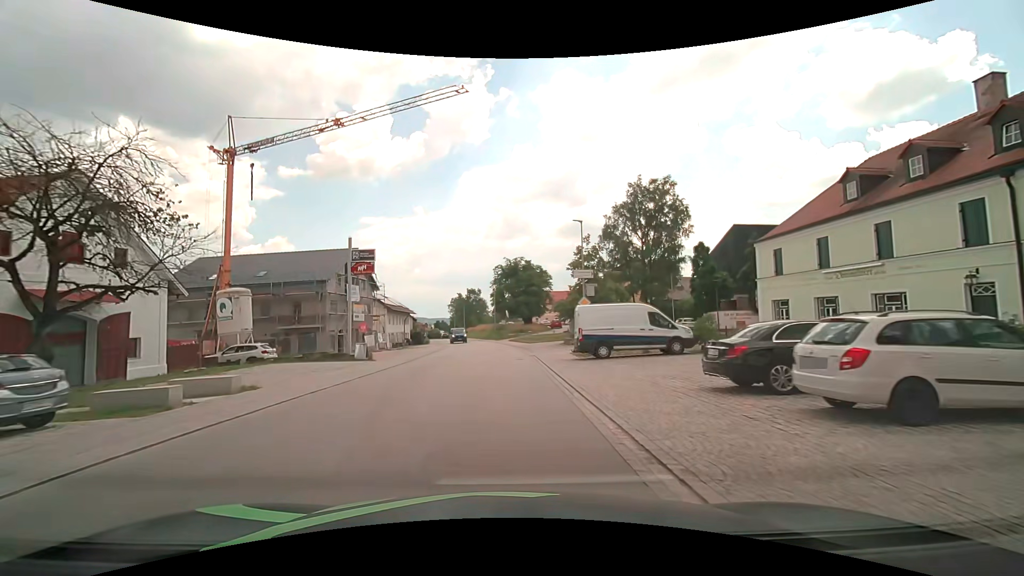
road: secondary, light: Day
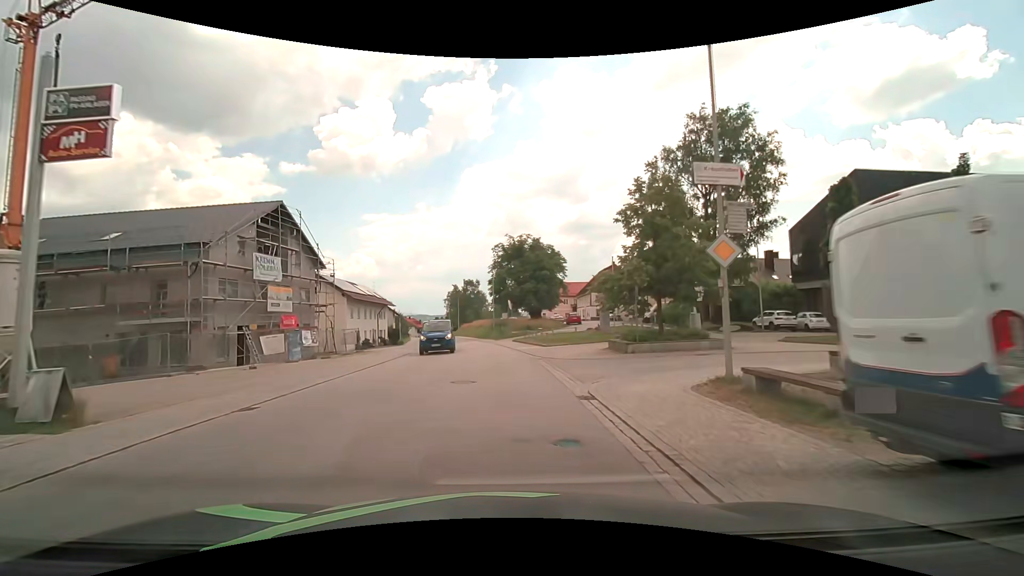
(-0.1, +19.7) m; 0°
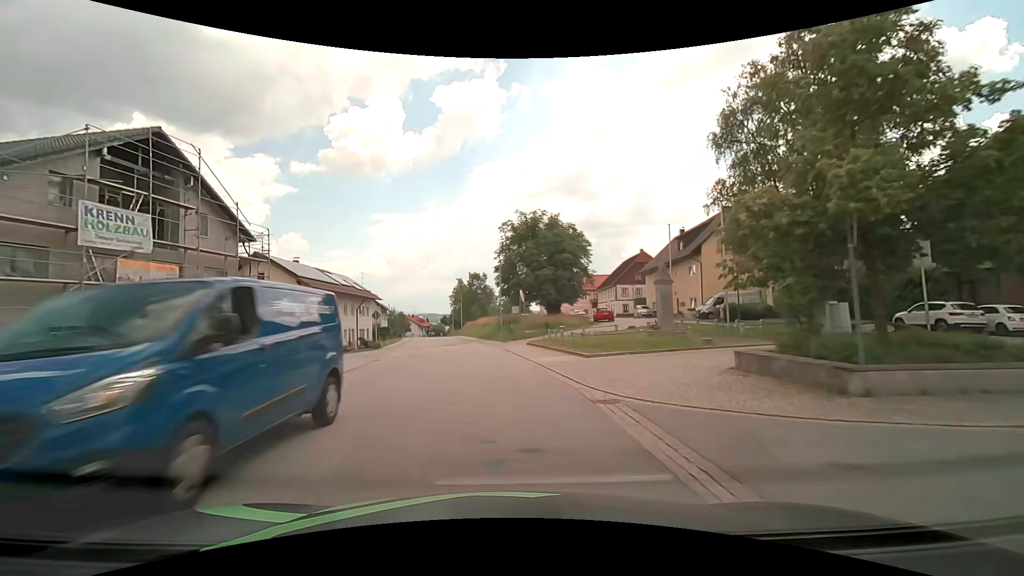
(-0.1, +14.1) m; -1°
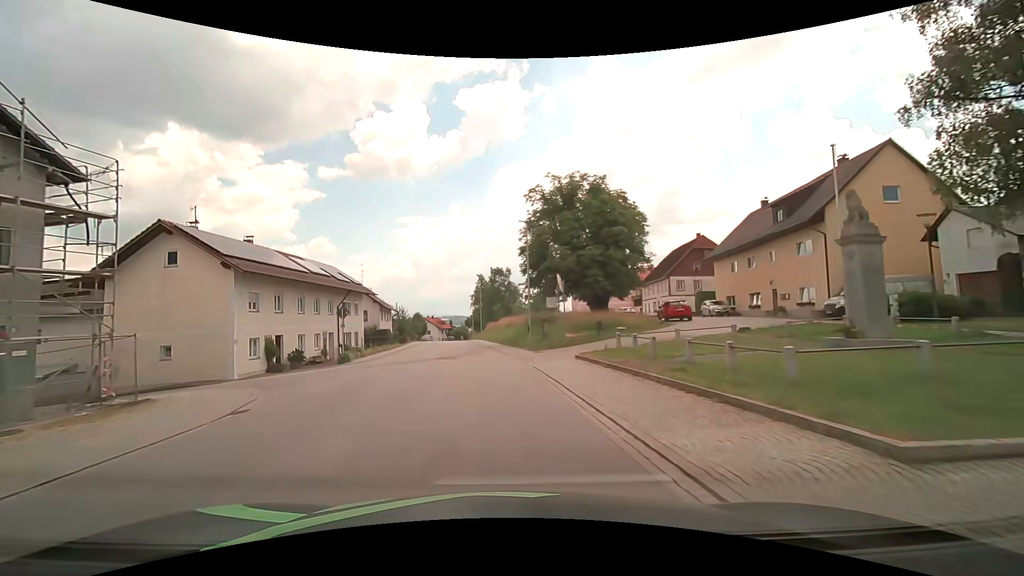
(-0.4, +14.4) m; -3°
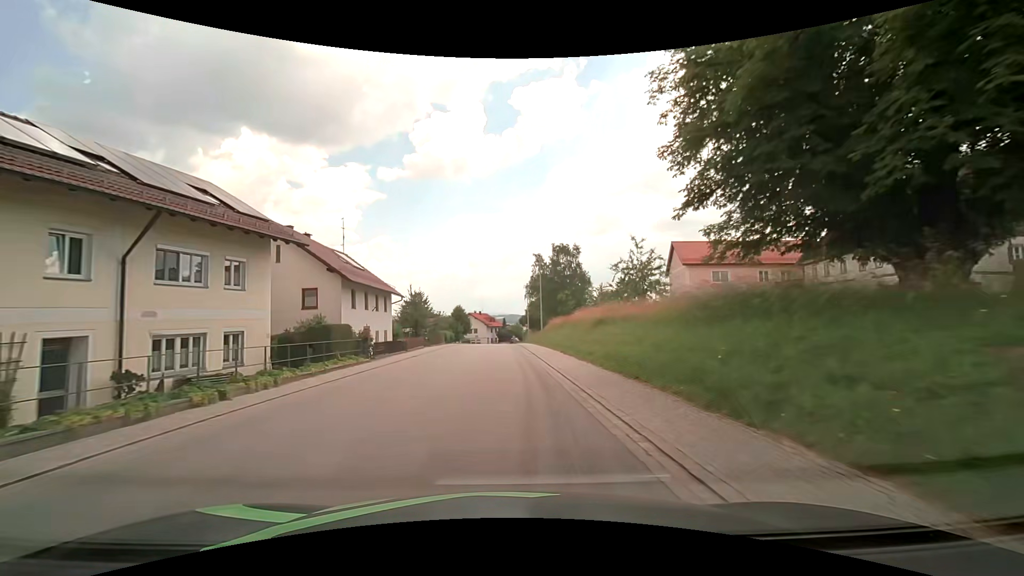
(-1.8, +29.4) m; -6°
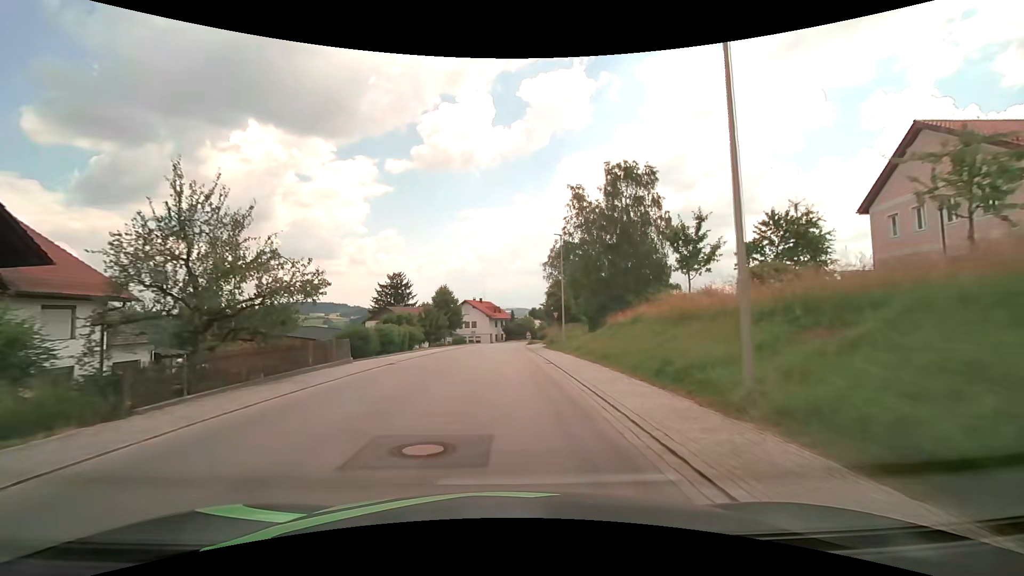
(-0.5, +37.6) m; -1°
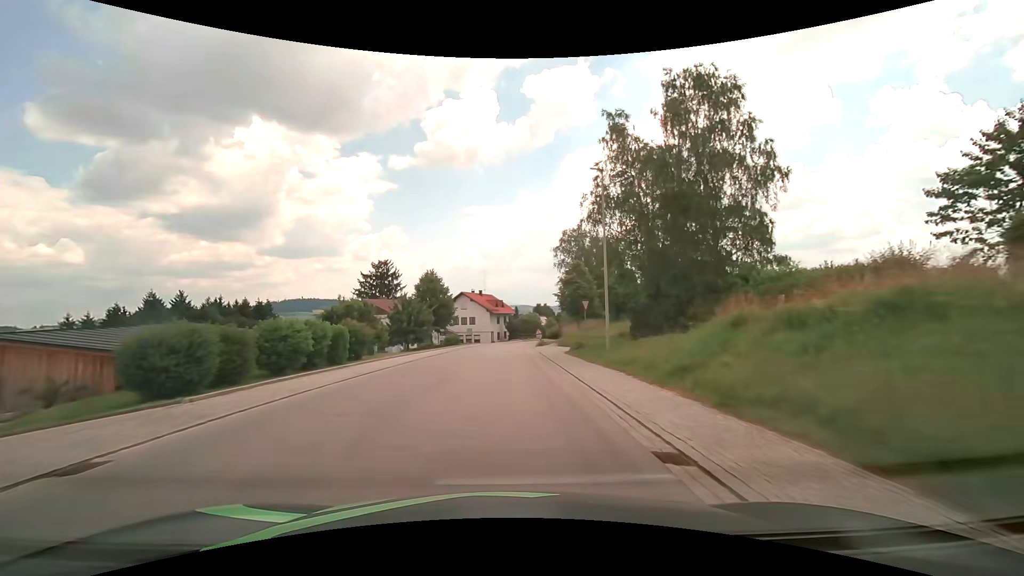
(0.0, +15.3) m; 0°
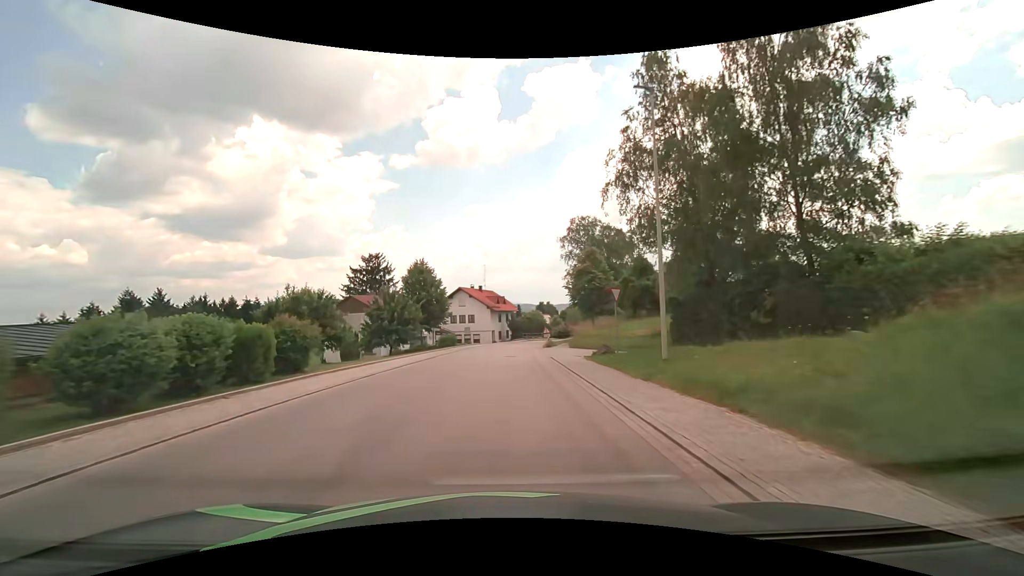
(0.0, +7.7) m; -1°
